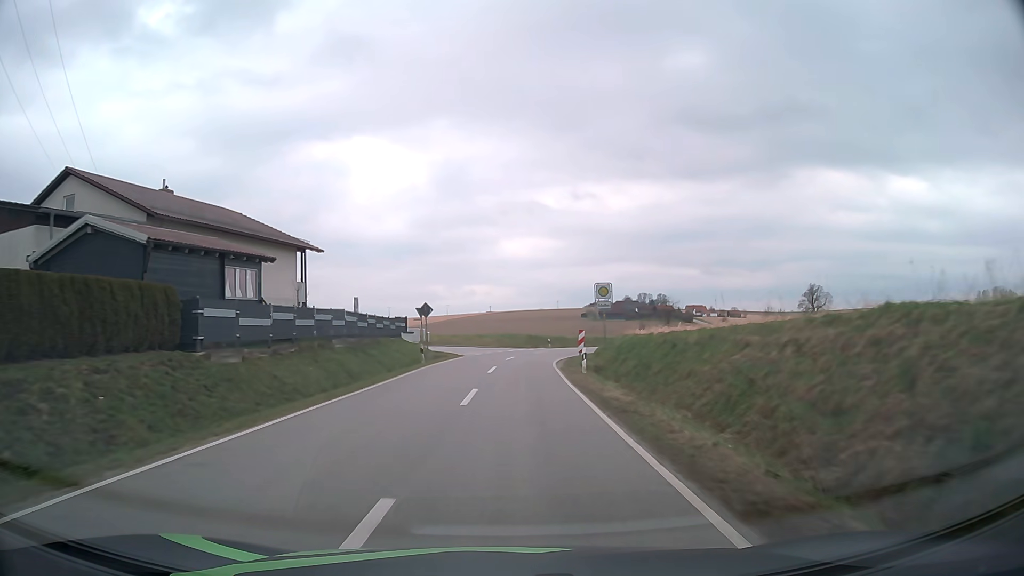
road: tertiary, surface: asphalt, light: Day
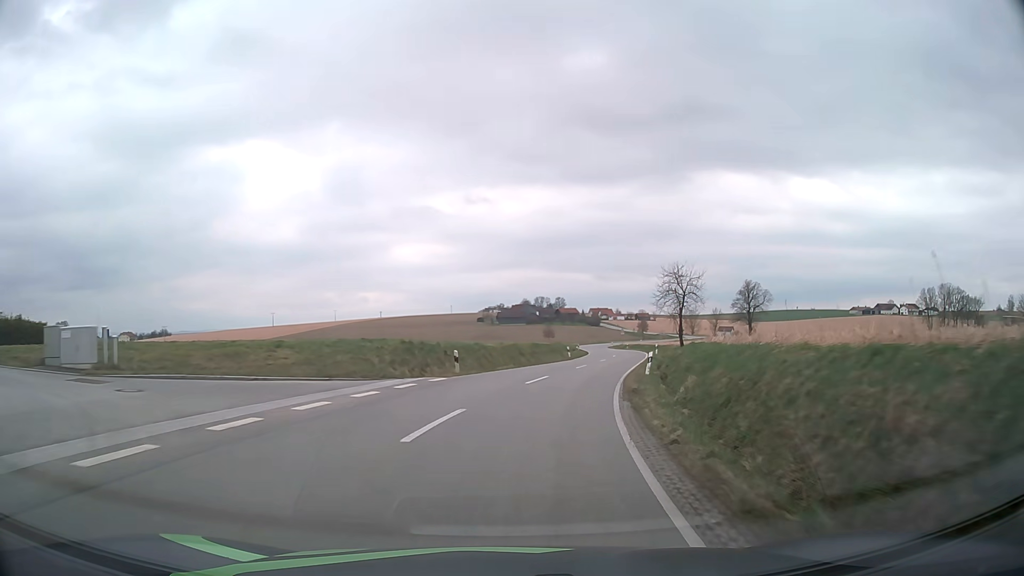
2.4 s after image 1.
(+1.6, +39.4) m; +8°
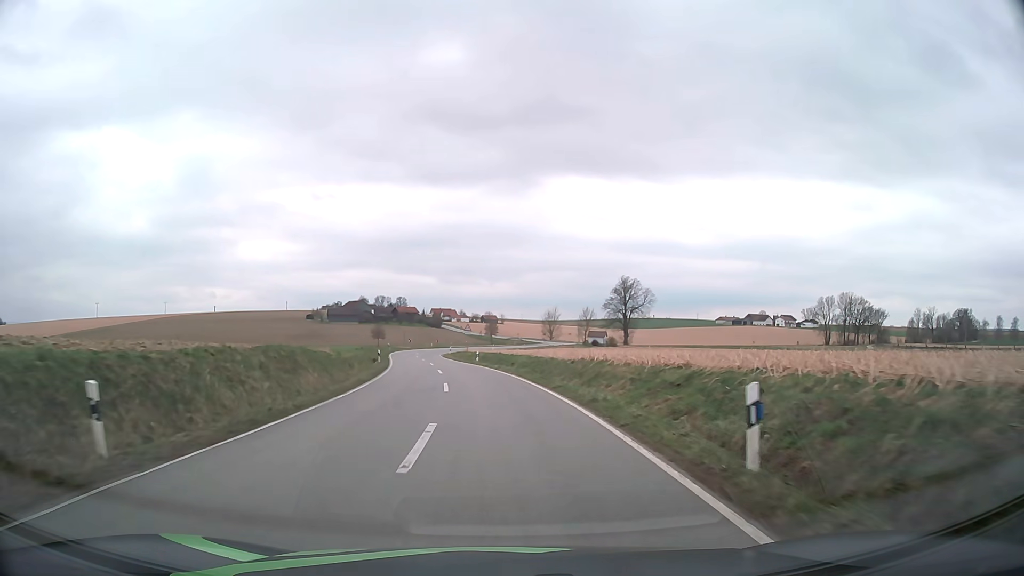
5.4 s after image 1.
(+8.3, +48.3) m; +14°
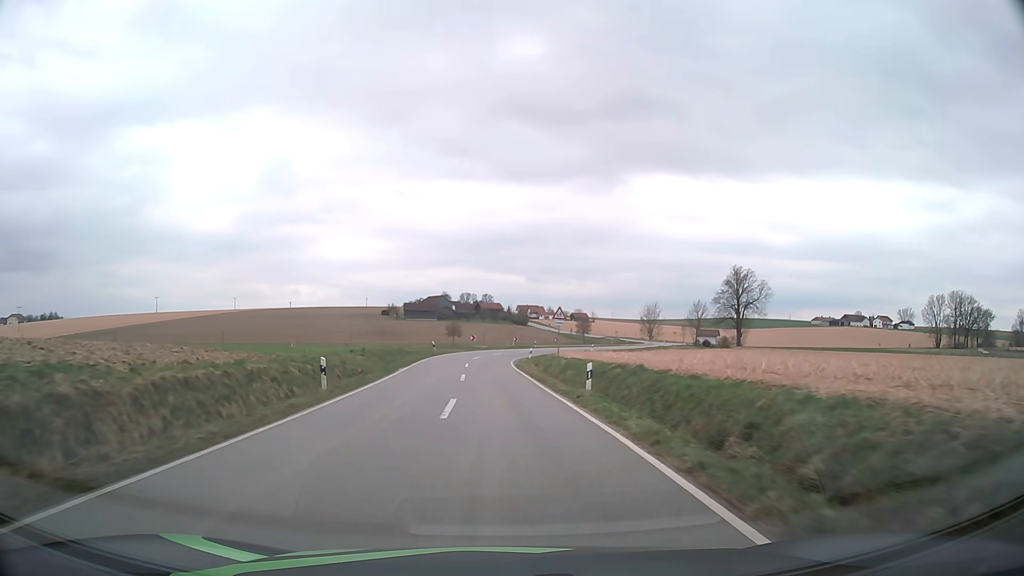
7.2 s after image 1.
(-1.6, +31.0) m; -7°
(0, +10) (-1, +20) (-1, +30) (-1, +40) (-1, +50) (0, +60) (+2, +70) (+5, +79) (+8, +89) (+13, +98) m
